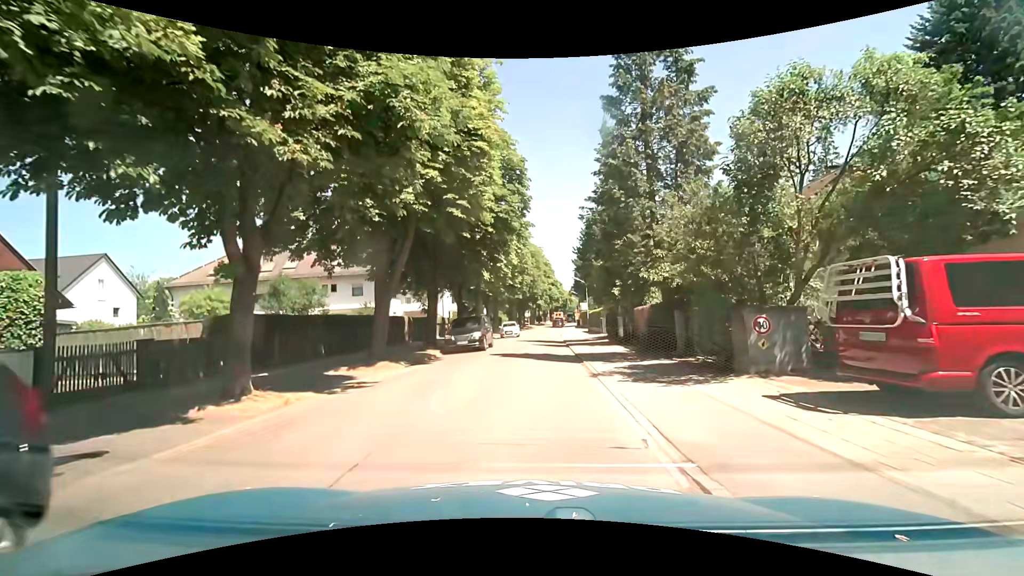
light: Day
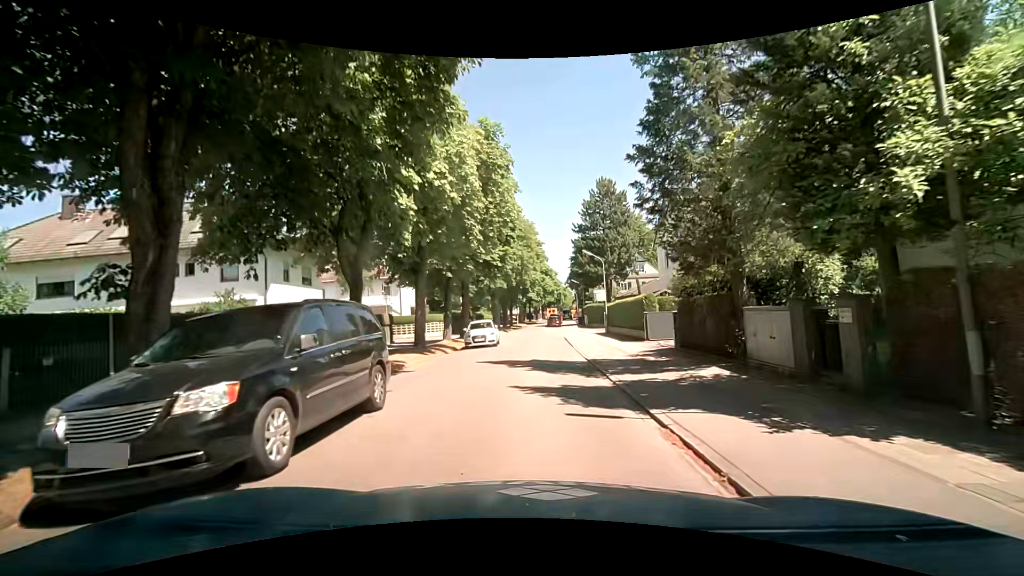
(+0.2, +18.9) m; 0°
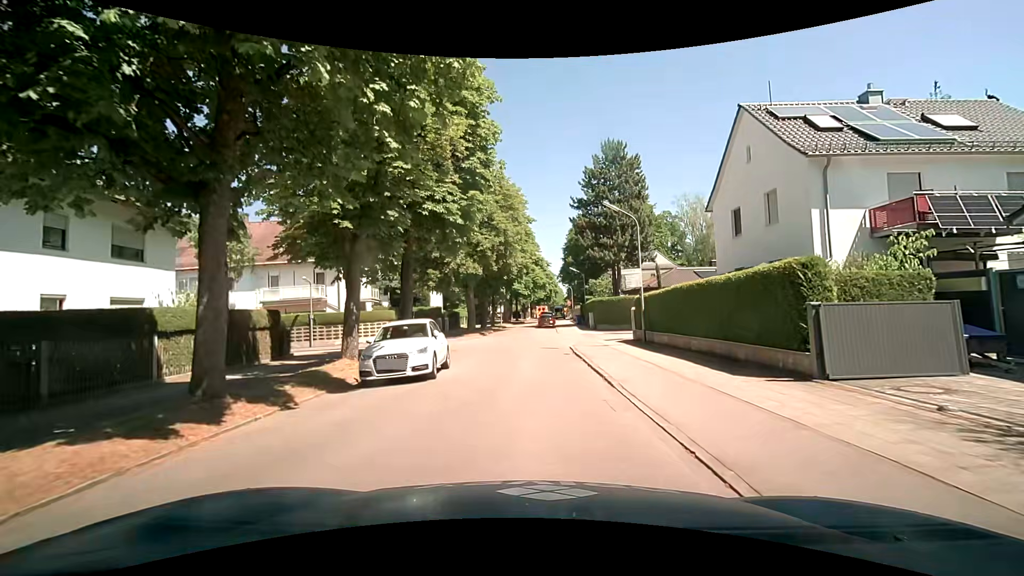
(+0.4, +14.4) m; +3°
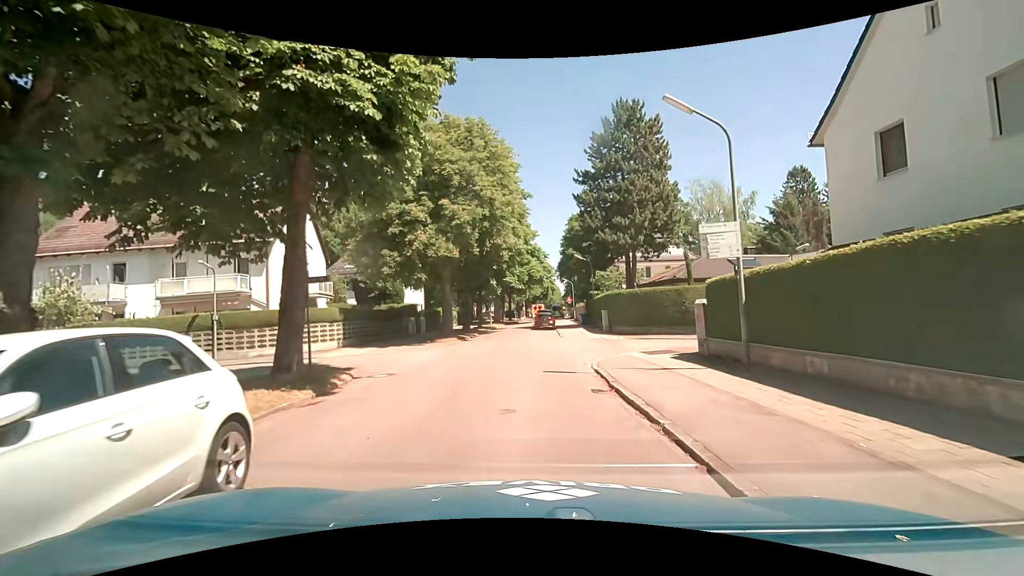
(0.0, +10.0) m; 0°
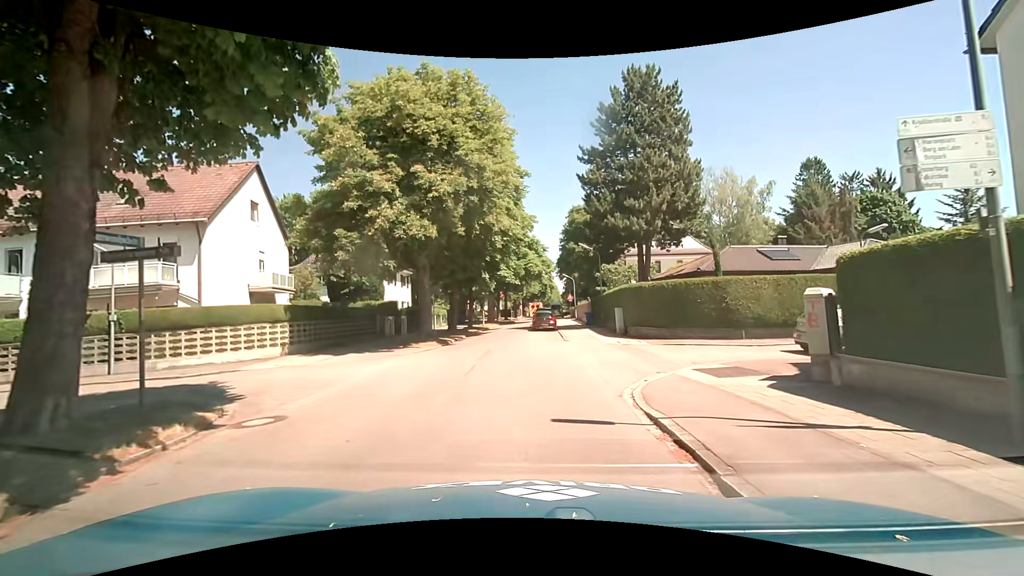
(0.0, +5.8) m; 0°
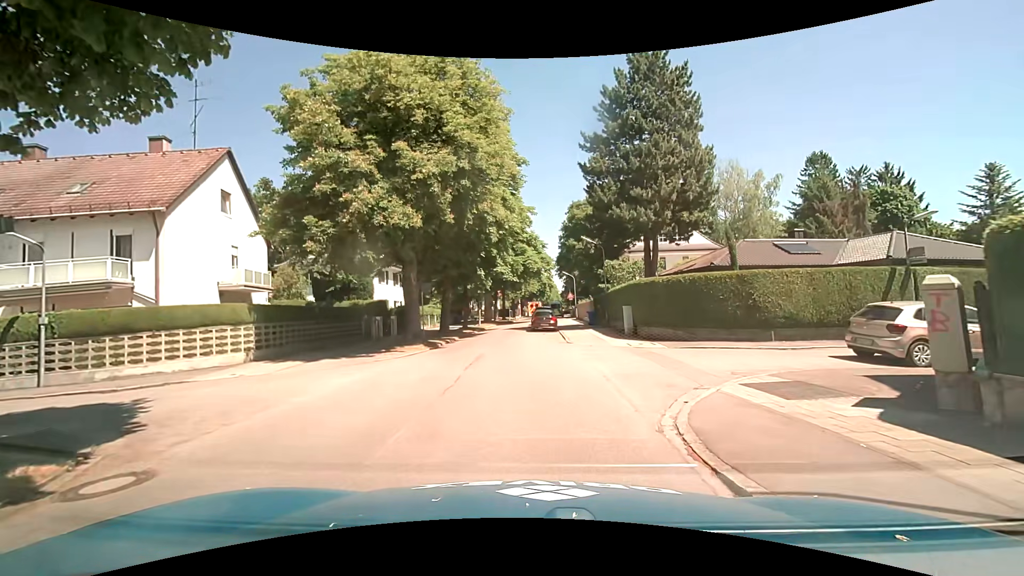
(0.0, +2.6) m; +1°
